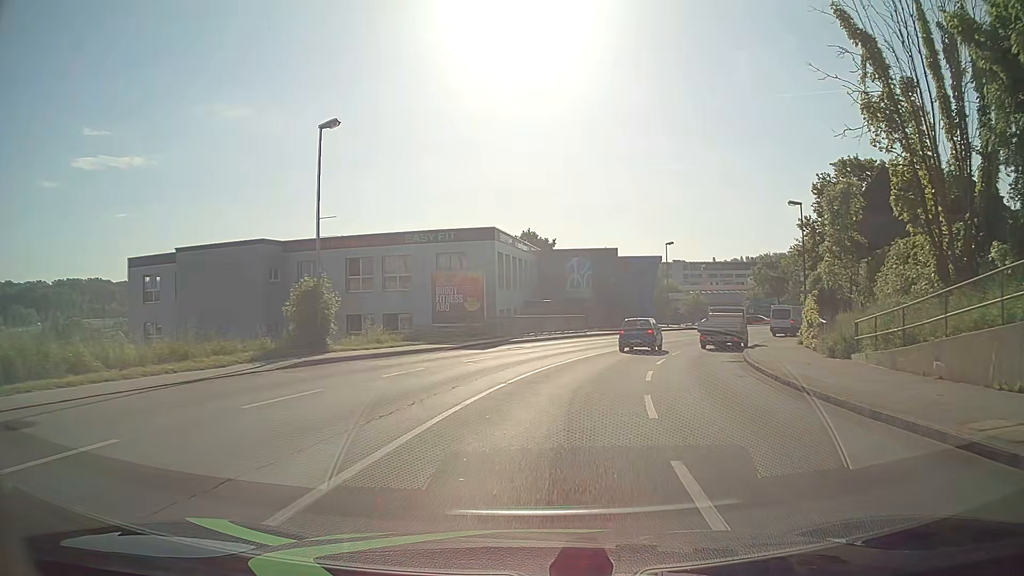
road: tertiary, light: Day
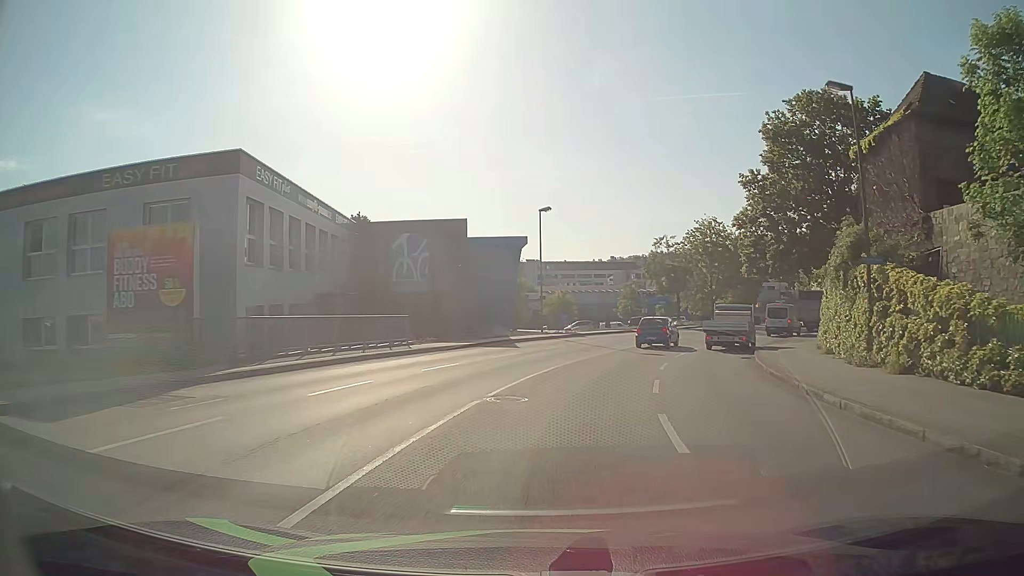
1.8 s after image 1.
(+2.2, +20.7) m; +13°
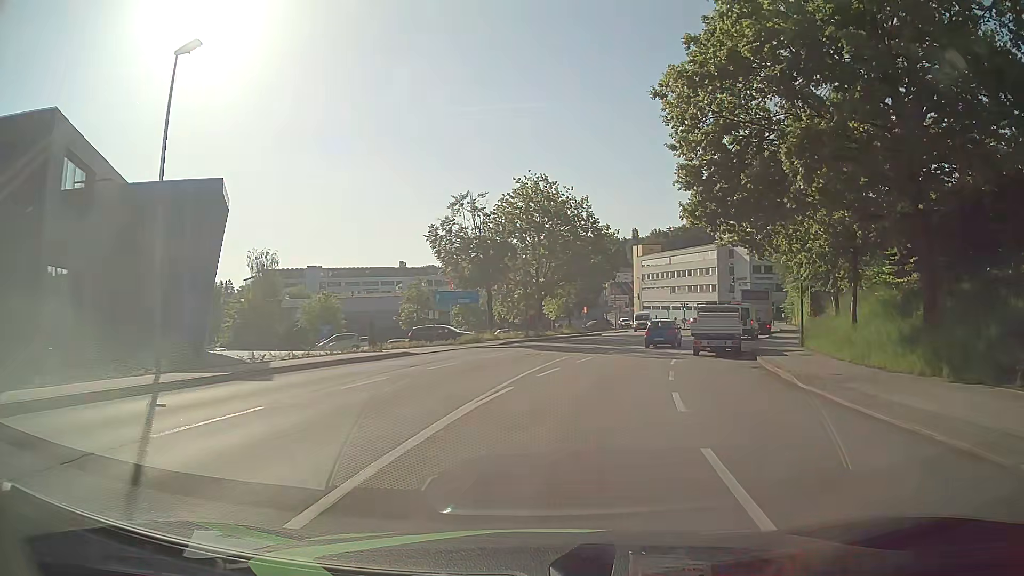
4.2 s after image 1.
(+4.2, +27.0) m; +17°
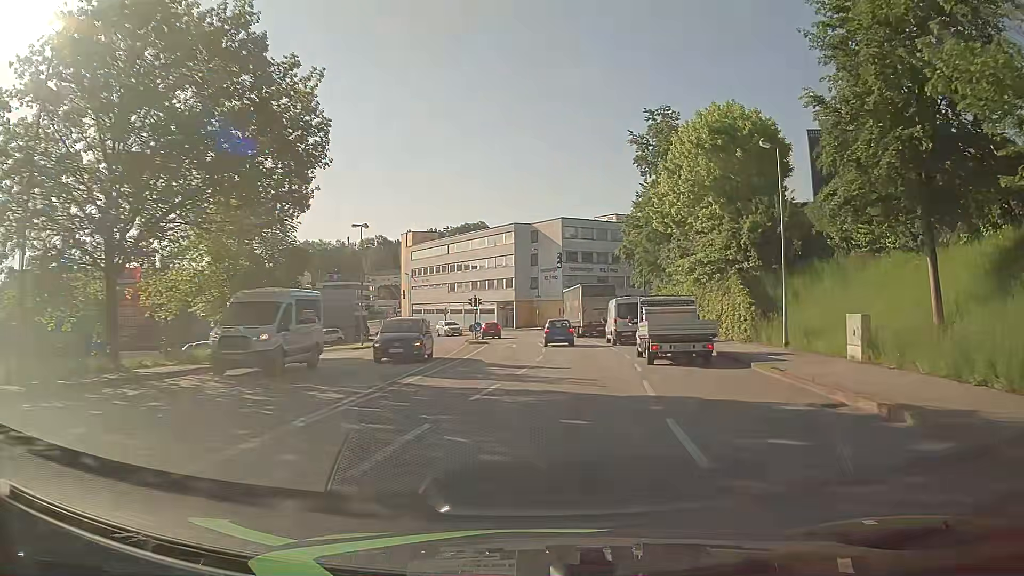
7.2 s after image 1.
(+6.1, +33.8) m; +20°
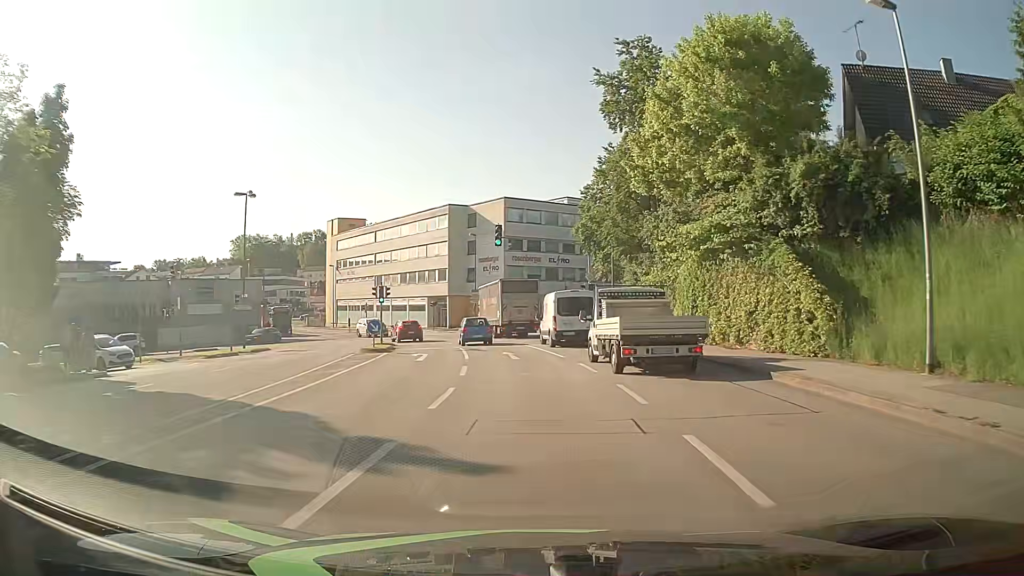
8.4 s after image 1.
(+0.6, +13.5) m; +5°
